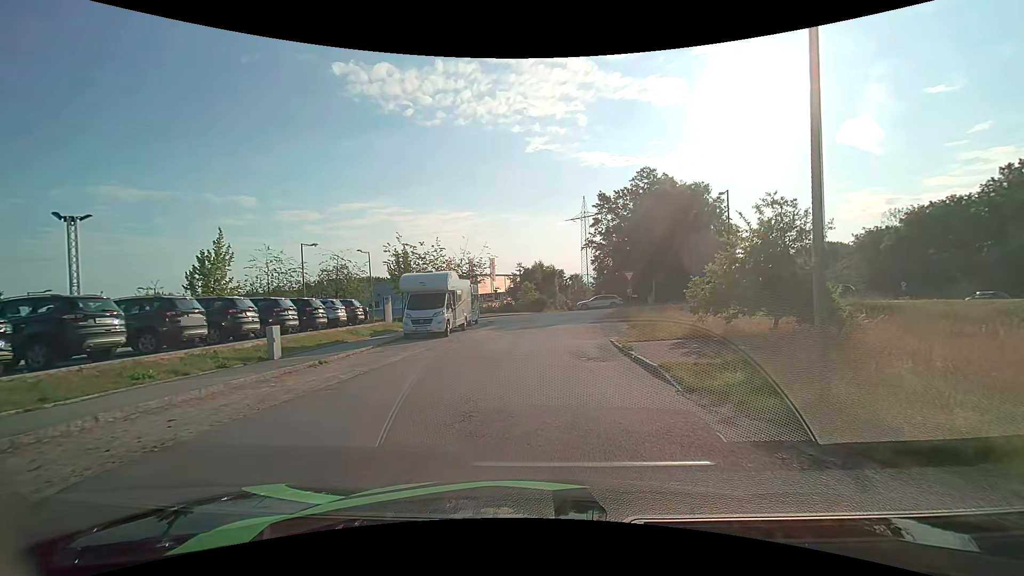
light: Day
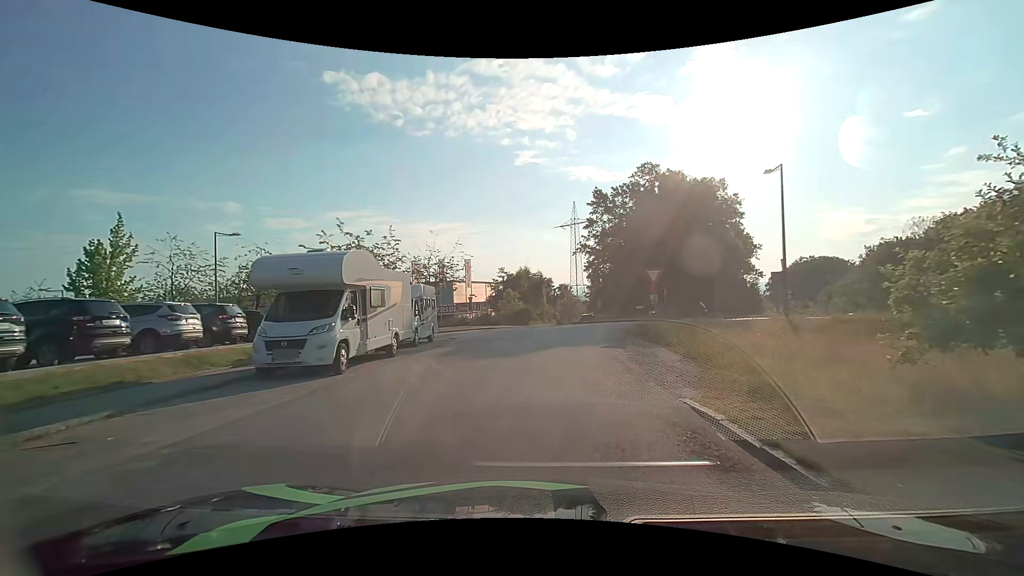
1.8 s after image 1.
(+0.1, +10.9) m; +1°
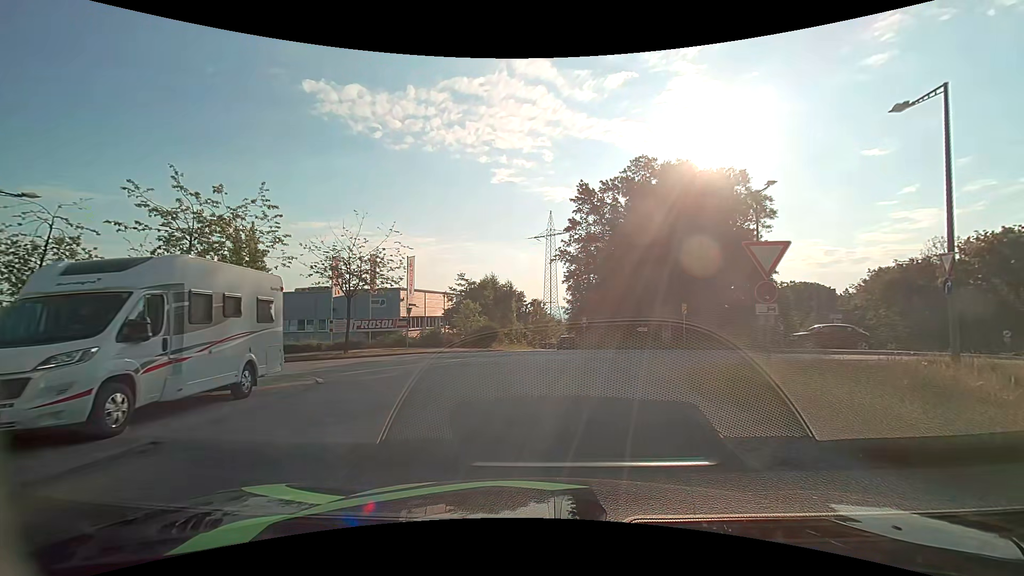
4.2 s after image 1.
(+0.4, +13.5) m; +3°
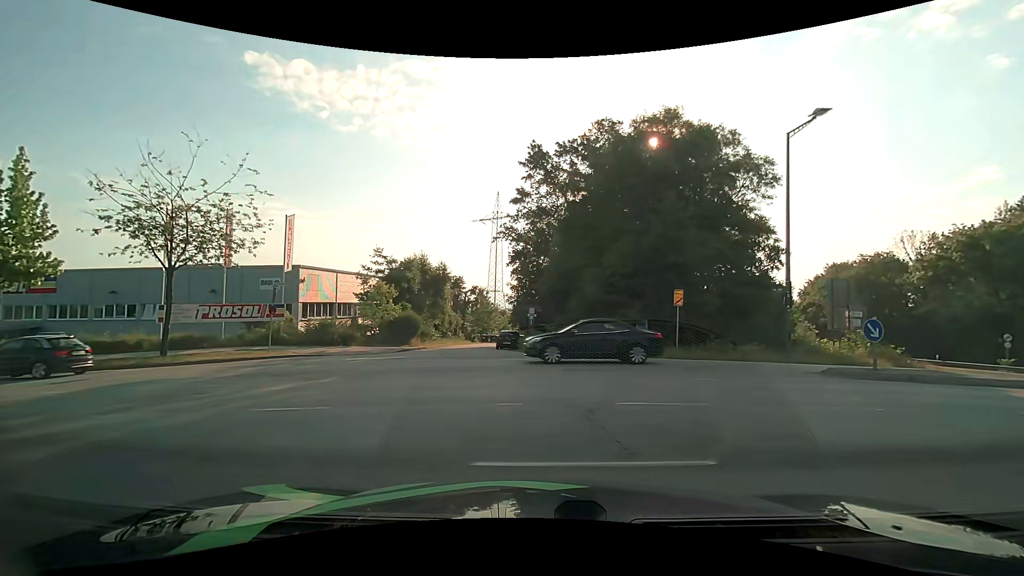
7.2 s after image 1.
(+0.7, +10.3) m; +7°
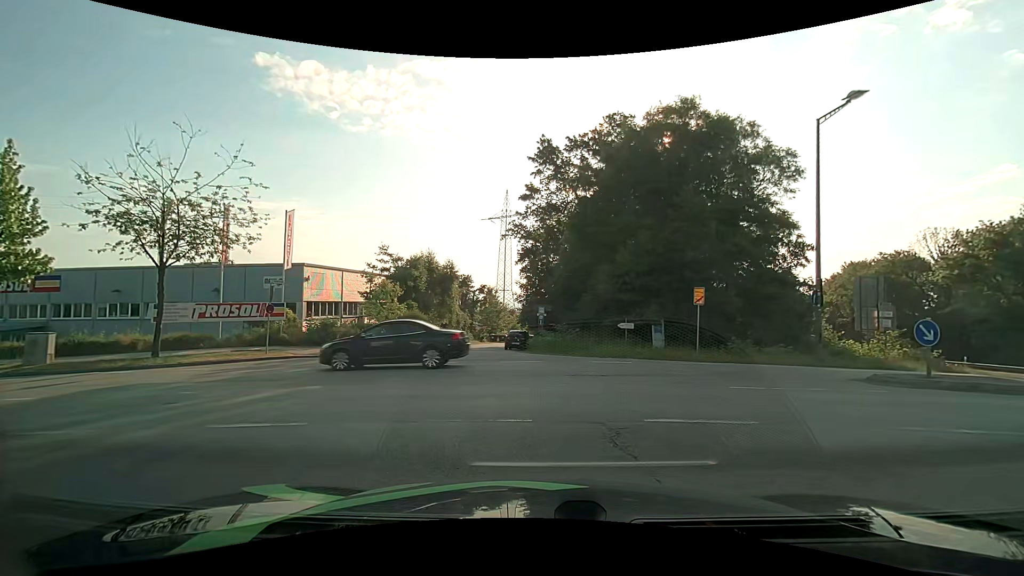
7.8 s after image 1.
(0.0, +1.2) m; 0°
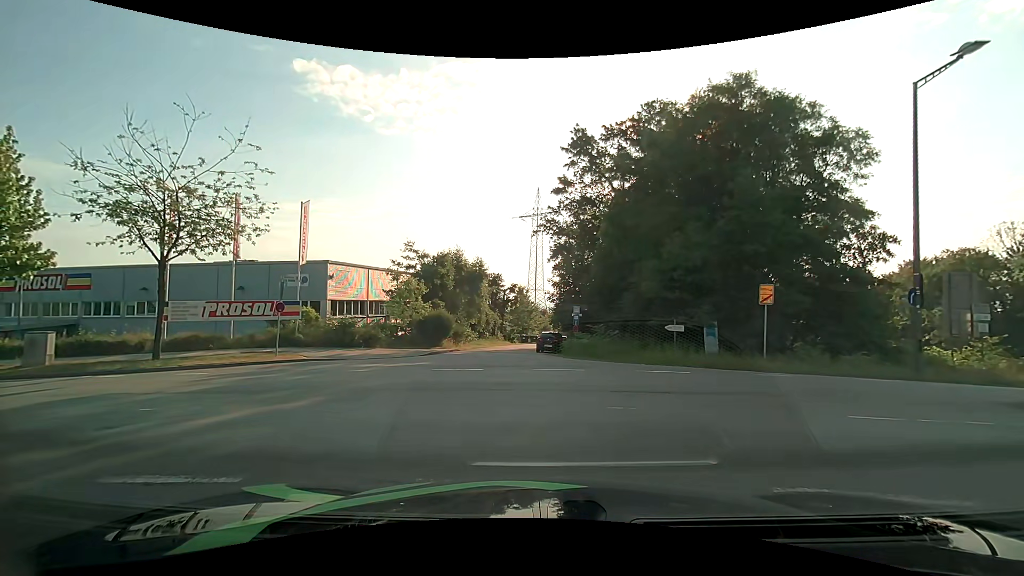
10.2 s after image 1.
(-0.1, +2.4) m; -3°
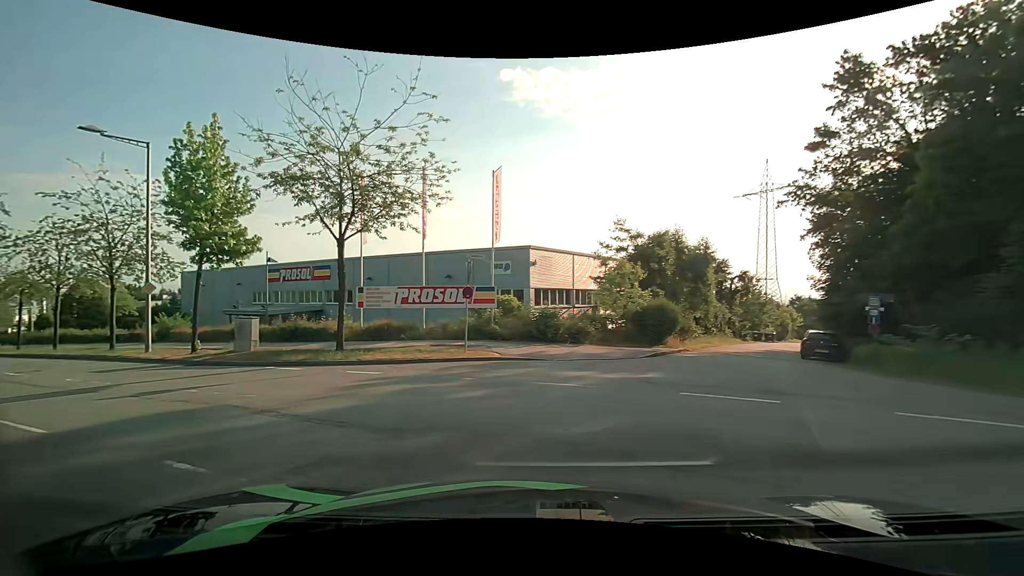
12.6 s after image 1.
(-1.3, +5.8) m; -25°
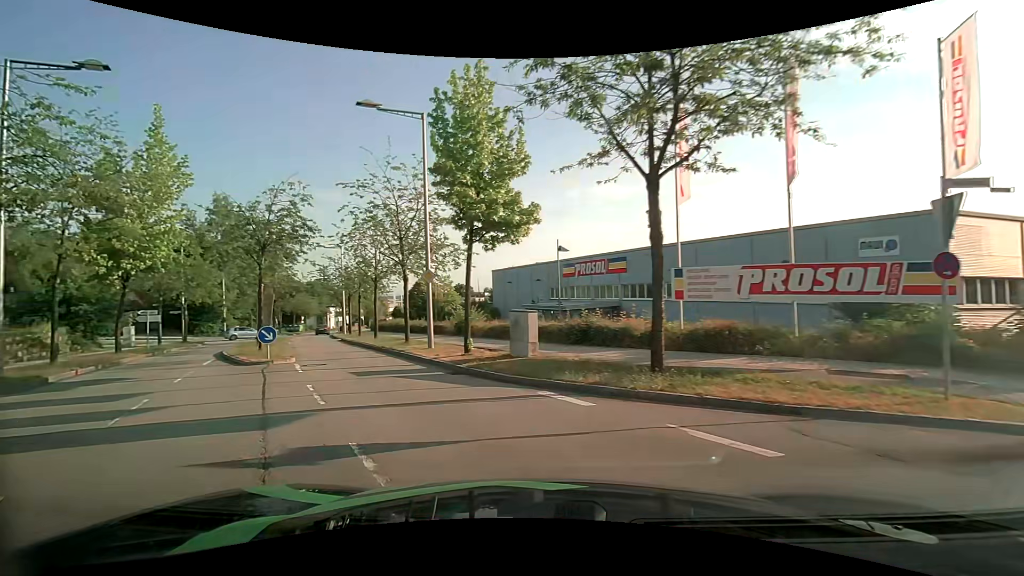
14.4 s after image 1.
(-2.1, +7.3) m; -32°
(-2, +10) (-7, +19) (-11, +28) (-16, +36) (-20, +45) (-25, +54) (-28, +64) (-32, +73) (-35, +82) (-38, +92) m
